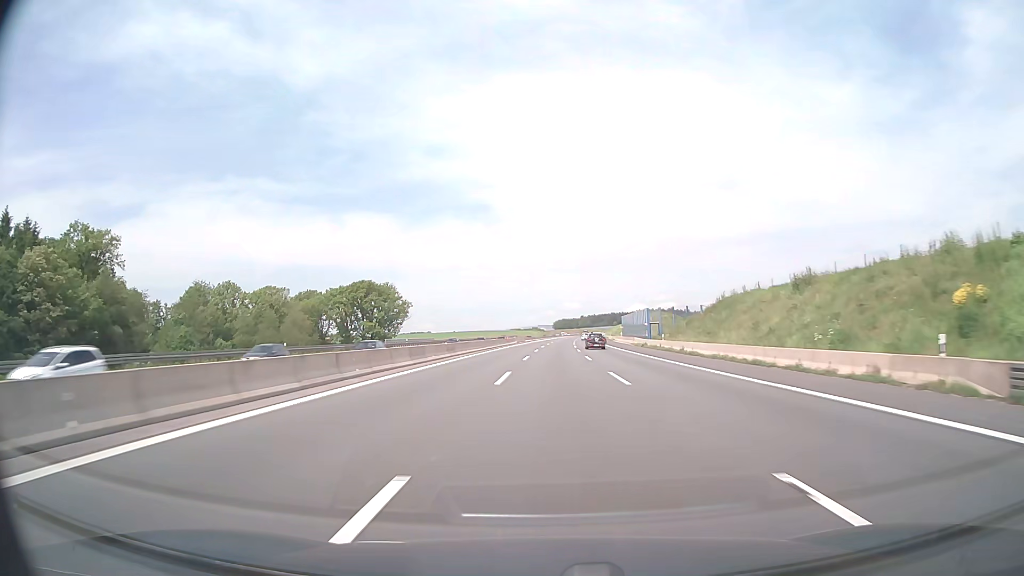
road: motorway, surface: asphalt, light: Day
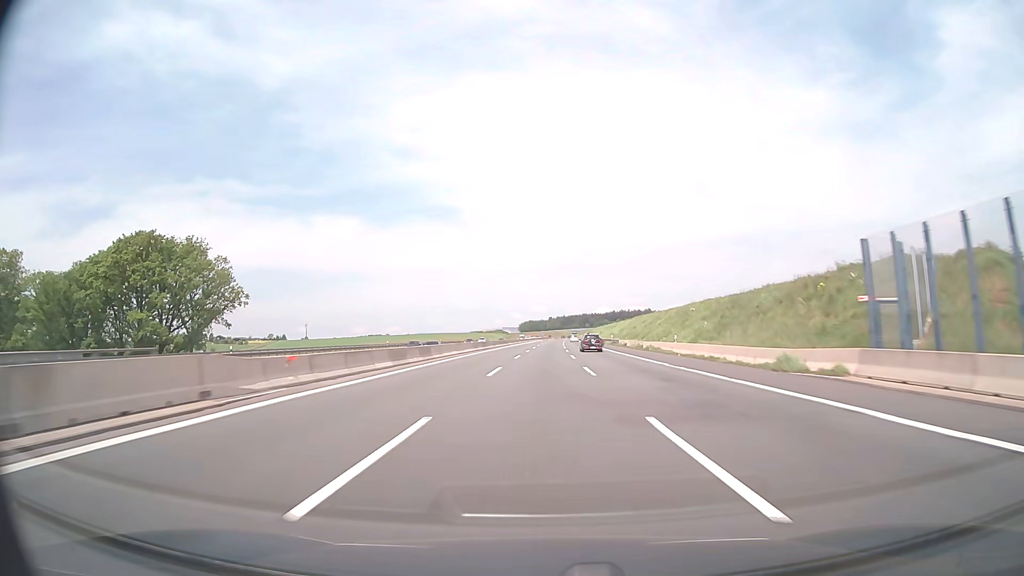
(+2.8, +103.0) m; +3°
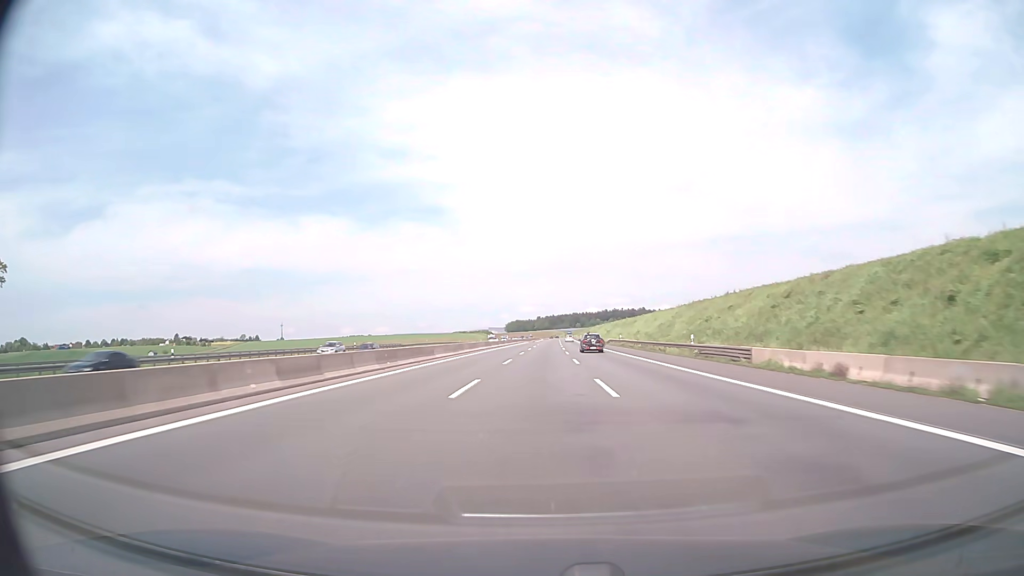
(+0.6, +61.9) m; +1°
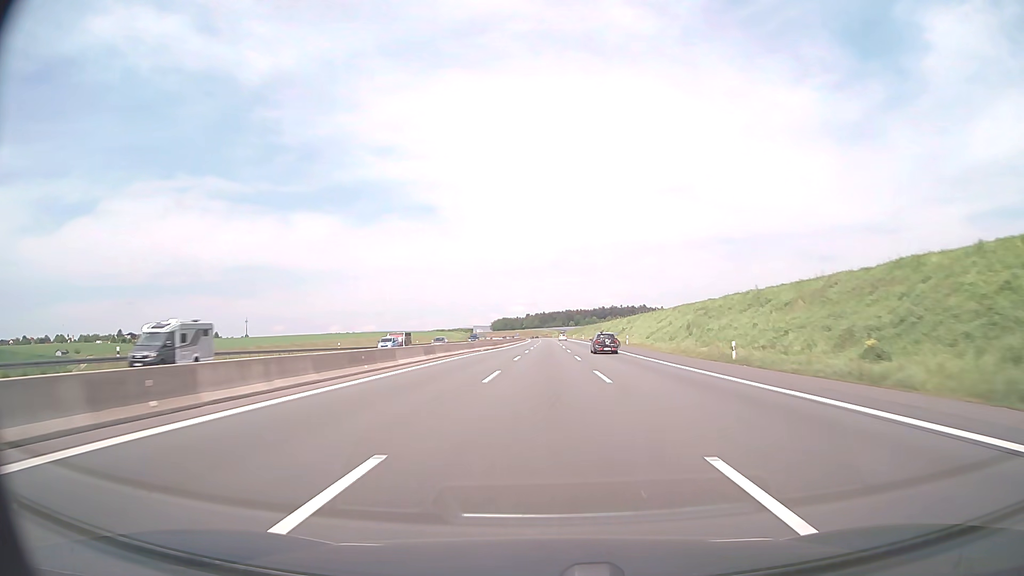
(+0.8, +103.0) m; +1°
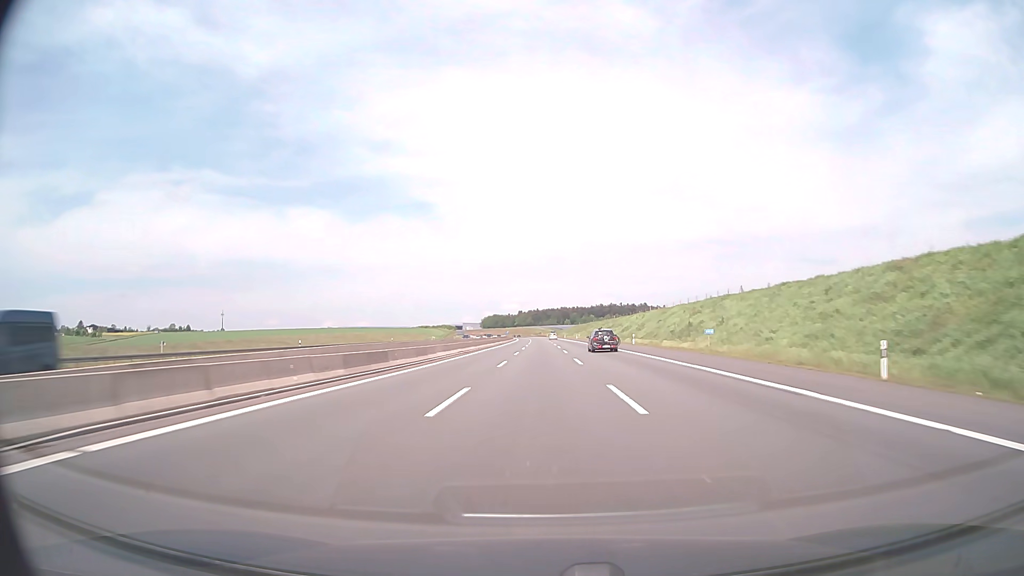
(+0.5, +61.8) m; +1°
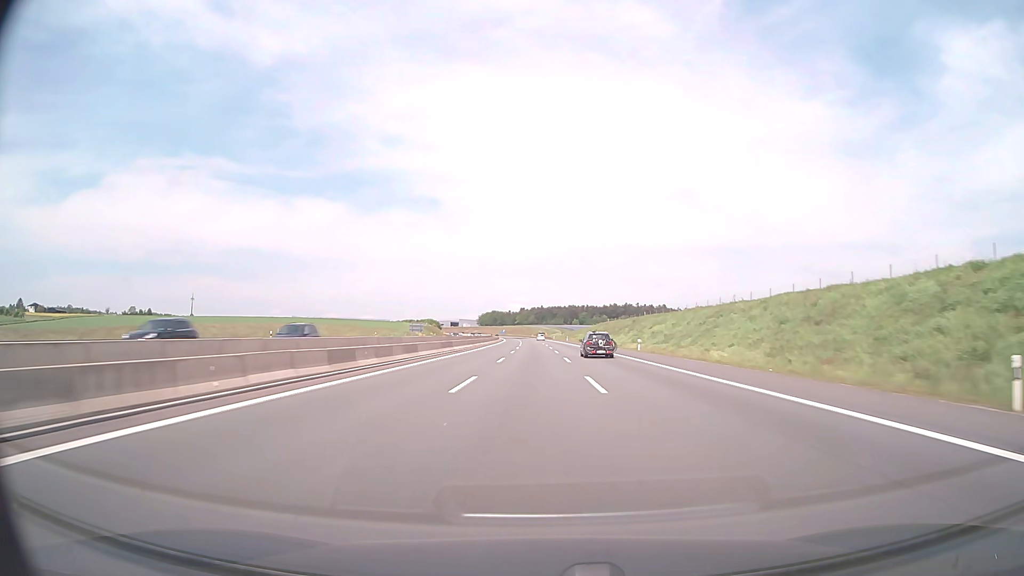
(-0.2, +103.0) m; 0°
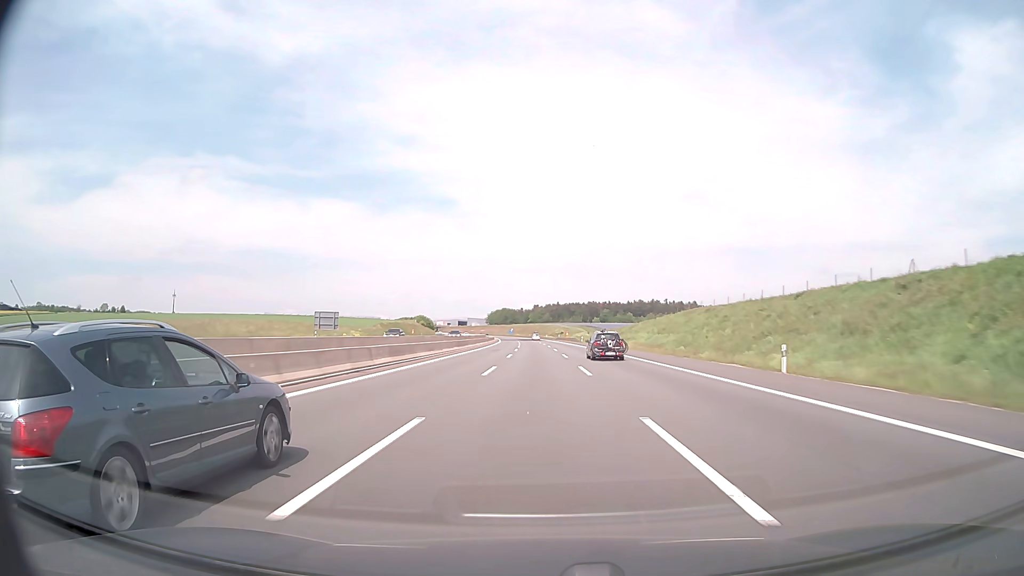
(-0.9, +82.6) m; -1°
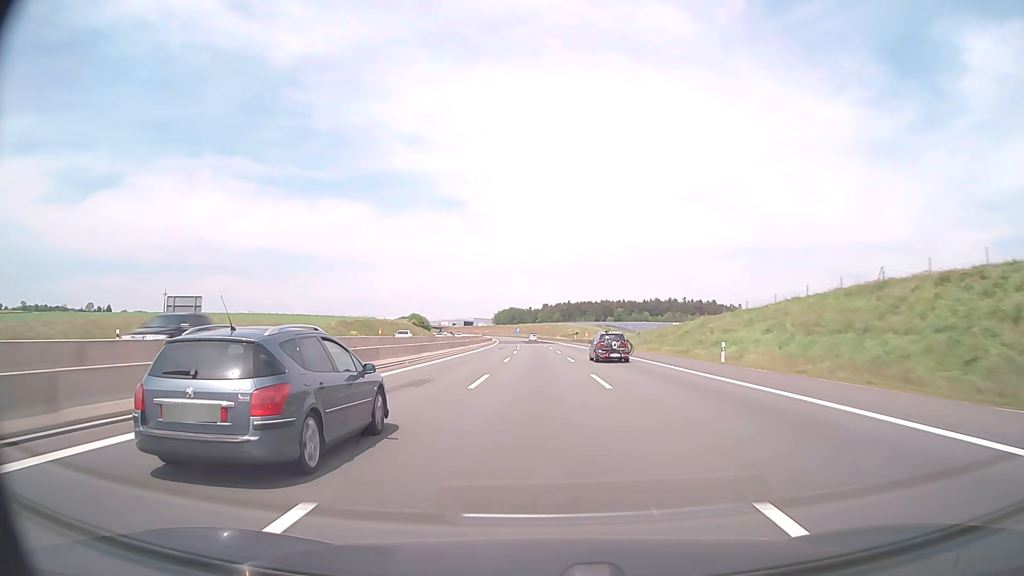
(-0.3, +41.3) m; -1°
(0, +10) (0, +20) (0, +30) (0, +40) (0, +50) (-1, +60) (-1, +70) (-1, +80) (-2, +90) (-2, +100) m
